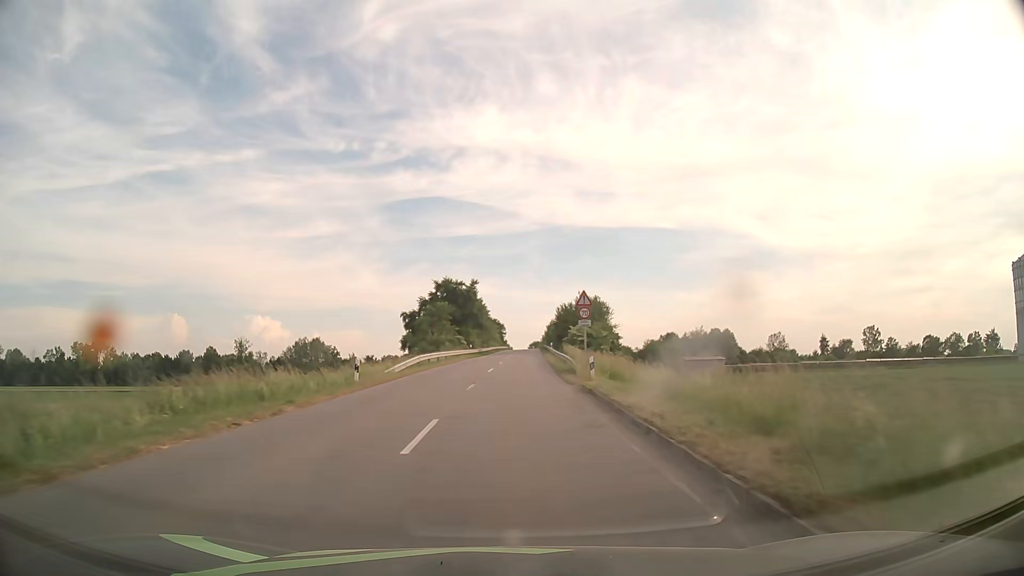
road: secondary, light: Day
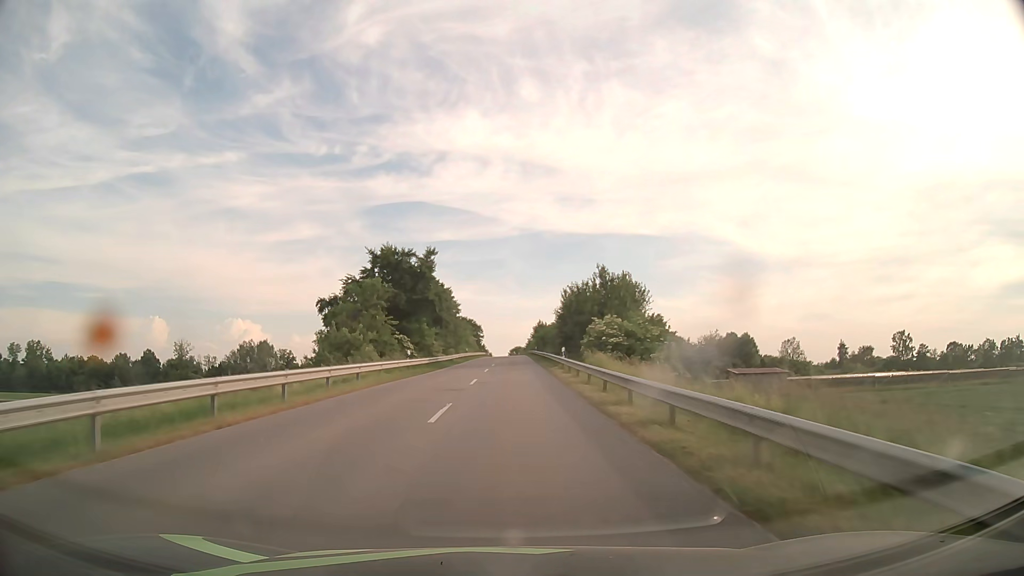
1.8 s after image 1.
(+0.5, +32.7) m; +2°
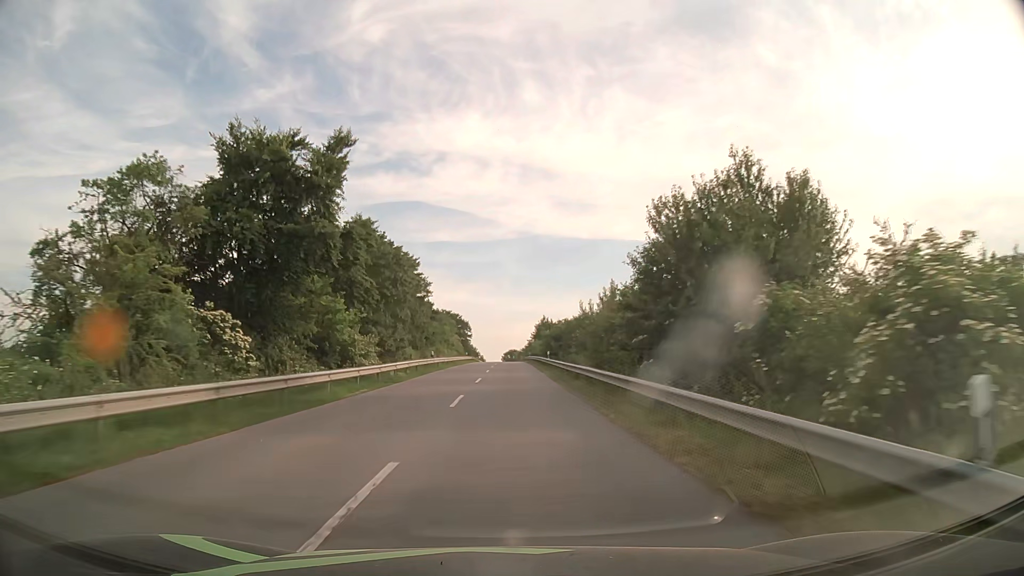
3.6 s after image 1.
(+0.1, +32.0) m; 0°
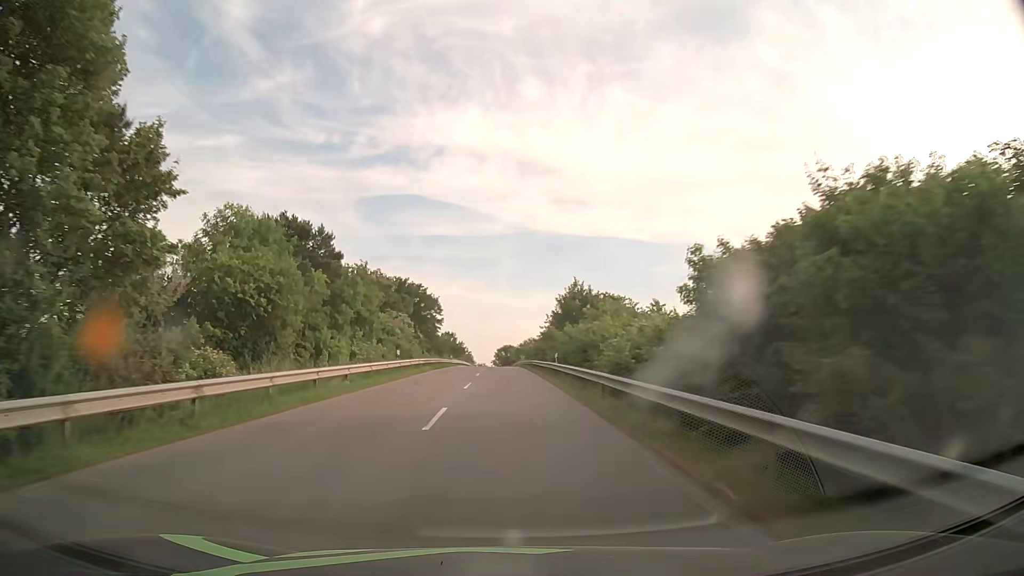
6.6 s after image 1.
(+0.4, +52.9) m; +1°
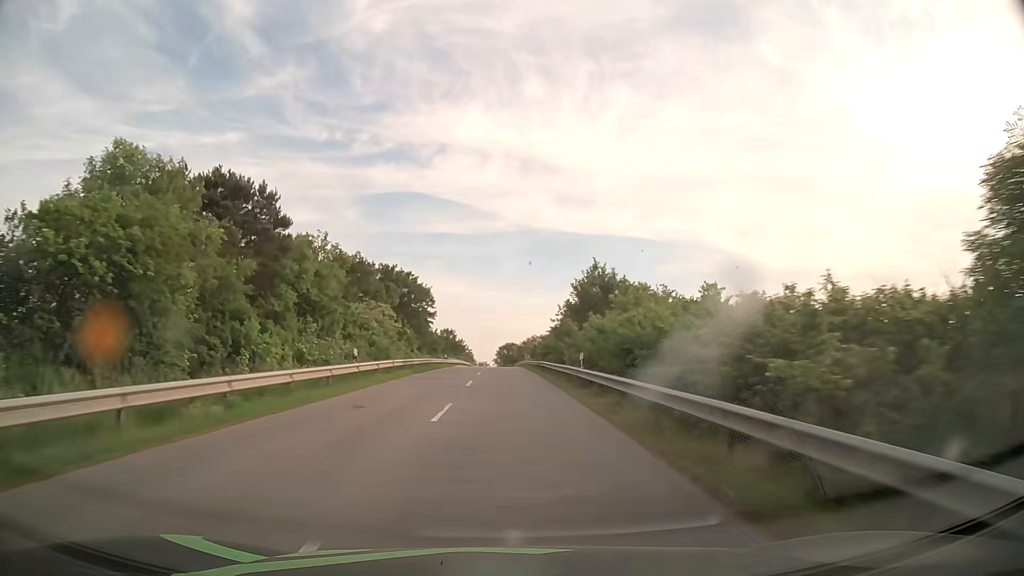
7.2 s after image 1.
(0.0, +10.7) m; 0°
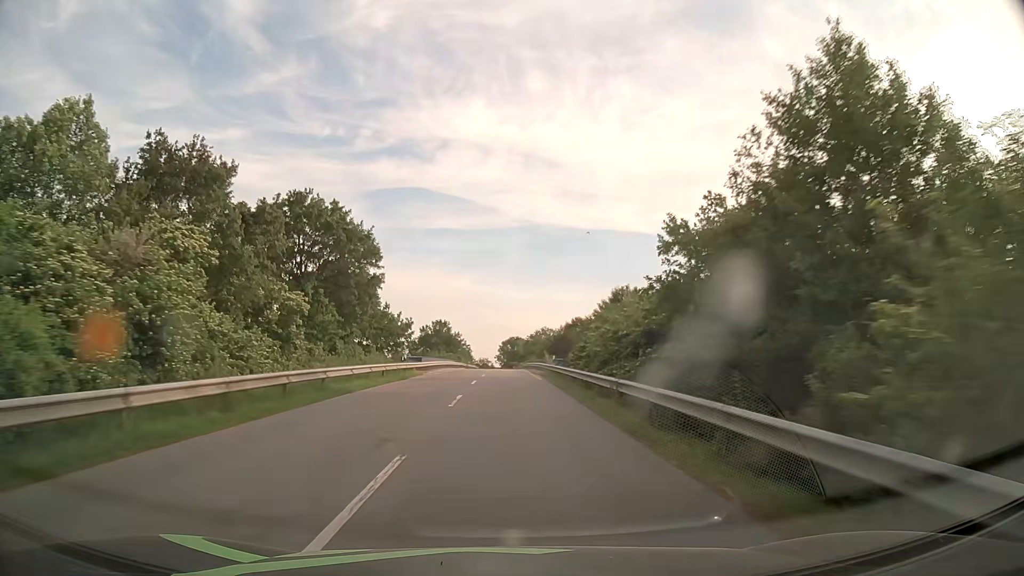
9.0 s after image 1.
(-0.1, +32.2) m; 0°
